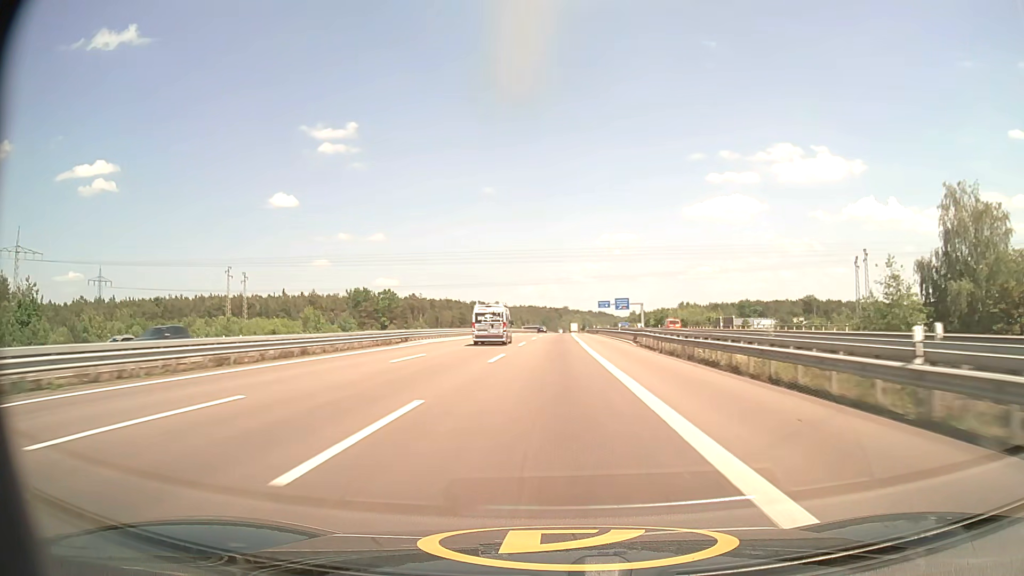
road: motorway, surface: asphalt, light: Day
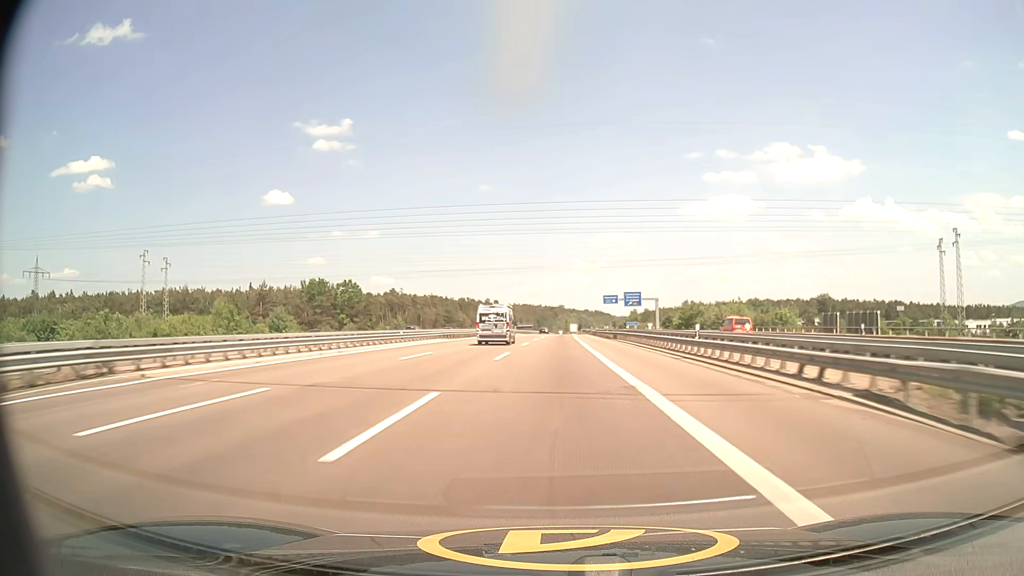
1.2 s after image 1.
(+0.1, +34.7) m; 0°
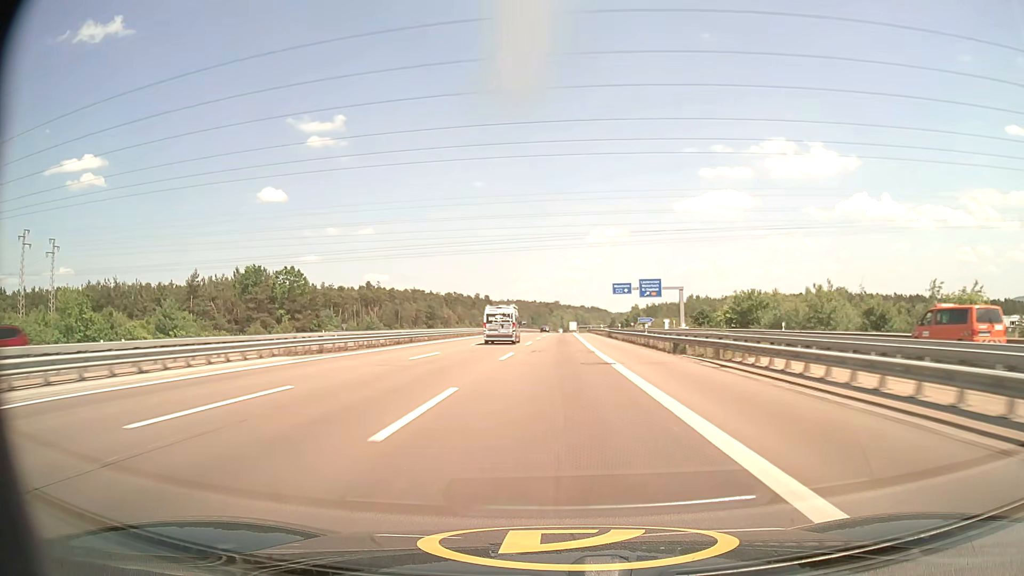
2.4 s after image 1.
(+0.1, +34.7) m; 0°
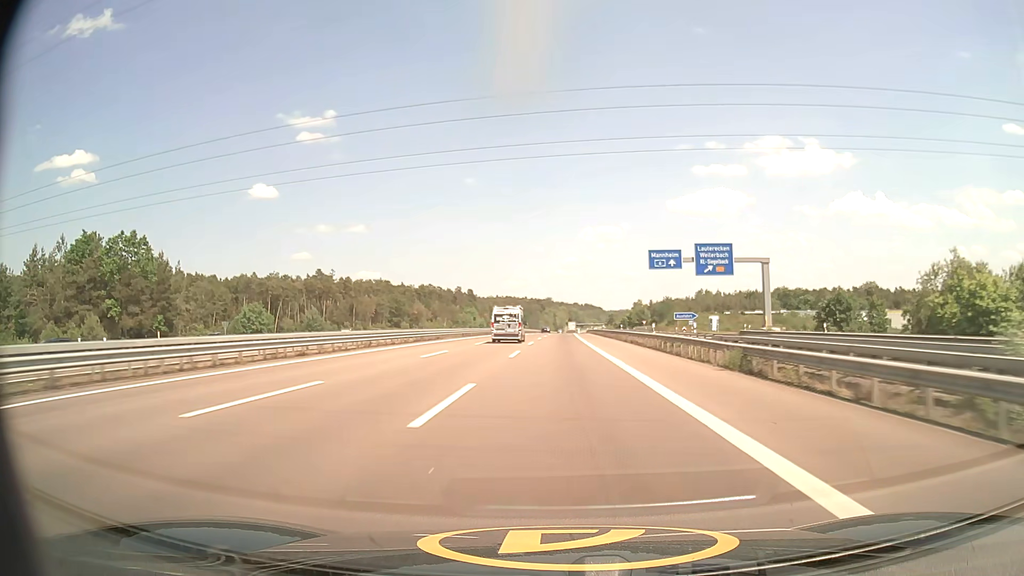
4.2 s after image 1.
(+0.3, +52.3) m; +1°
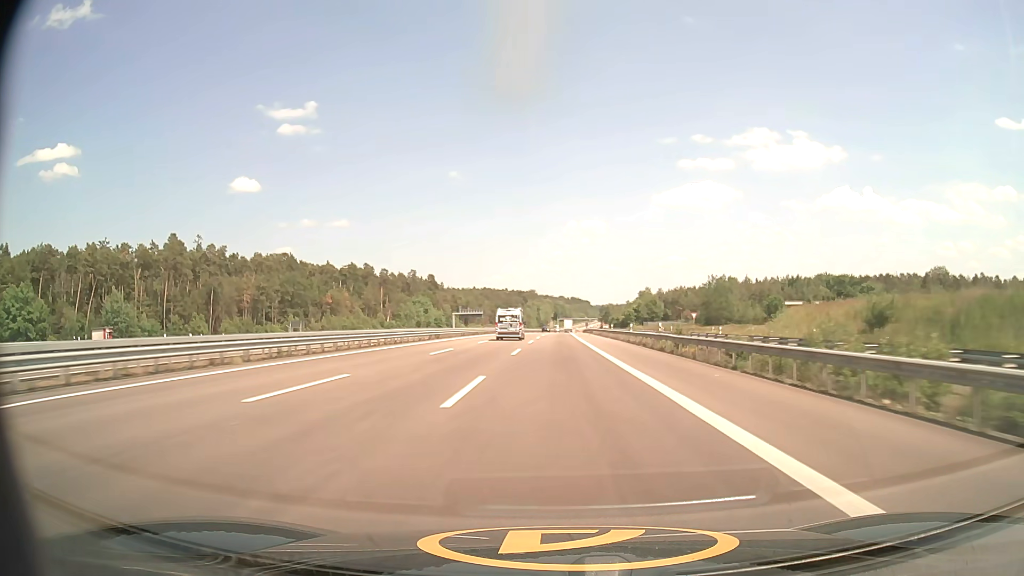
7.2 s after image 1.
(+0.9, +87.1) m; +1°
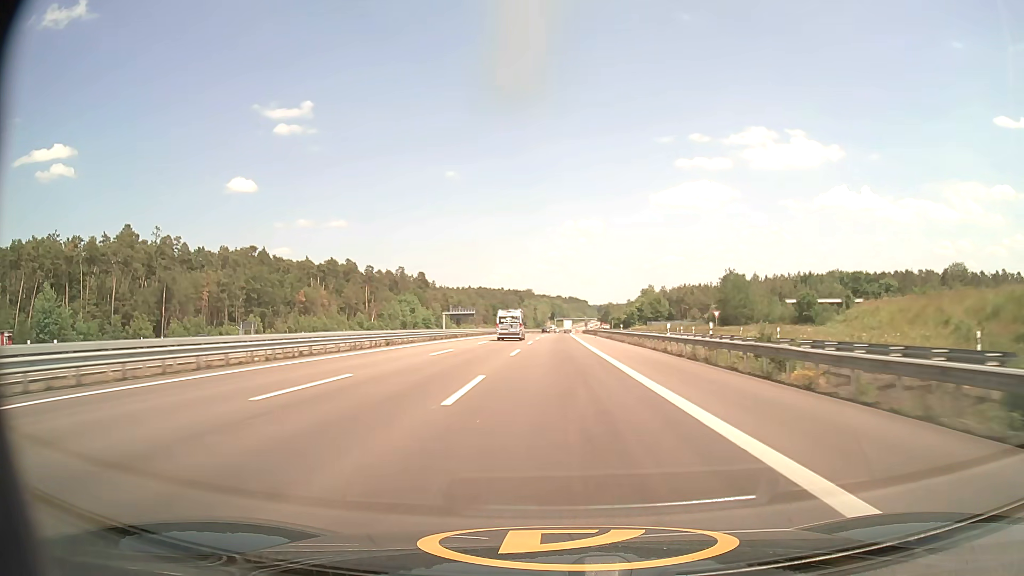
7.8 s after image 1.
(0.0, +17.5) m; 0°
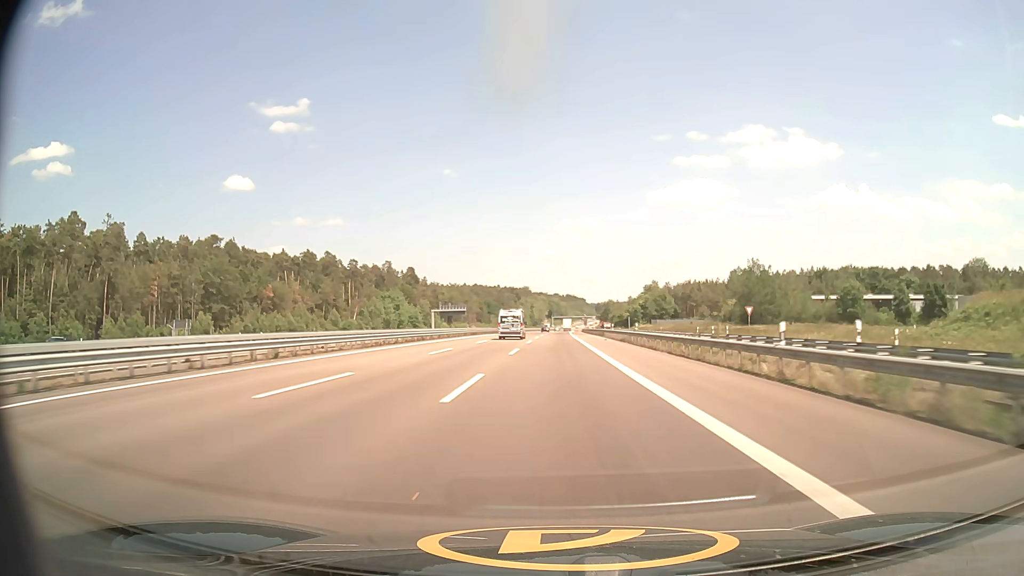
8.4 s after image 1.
(0.0, +17.6) m; 0°
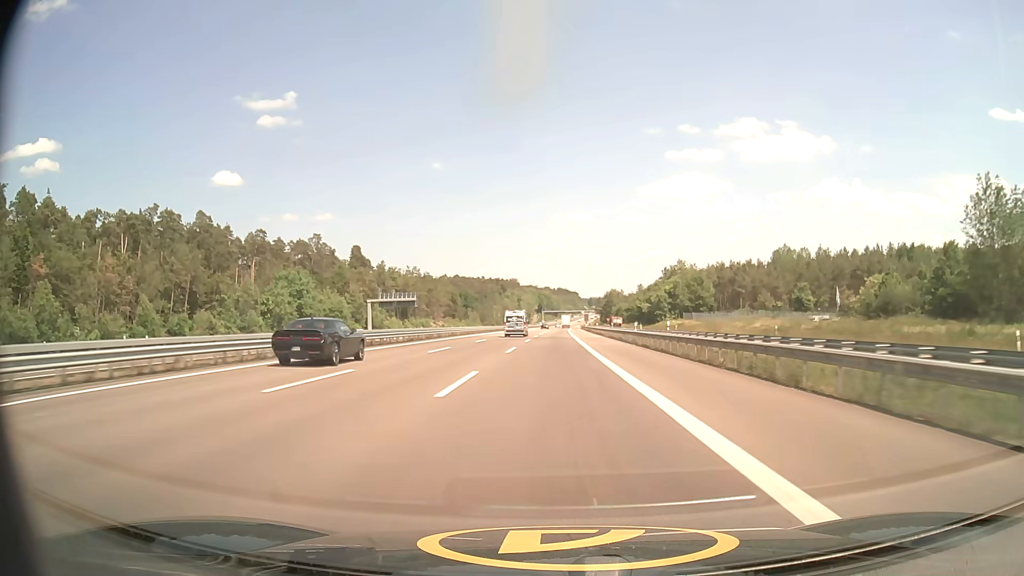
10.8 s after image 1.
(+0.5, +70.4) m; +1°
(0, +10) (0, +20) (0, +30) (0, +40) (0, +50) (0, +60) (0, +70) (0, +80) (0, +90) (0, +100) m
